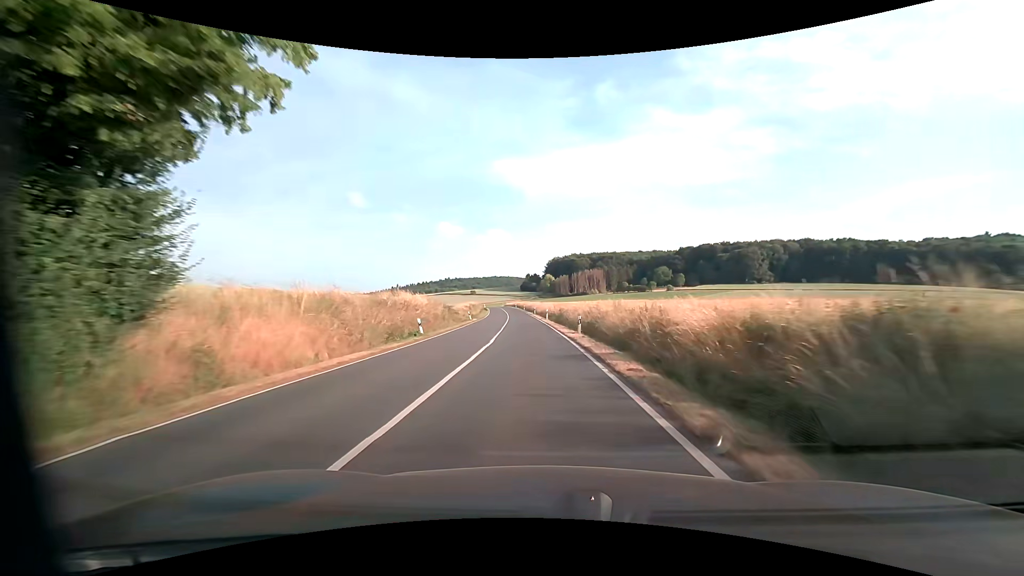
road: primary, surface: asphalt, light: Day
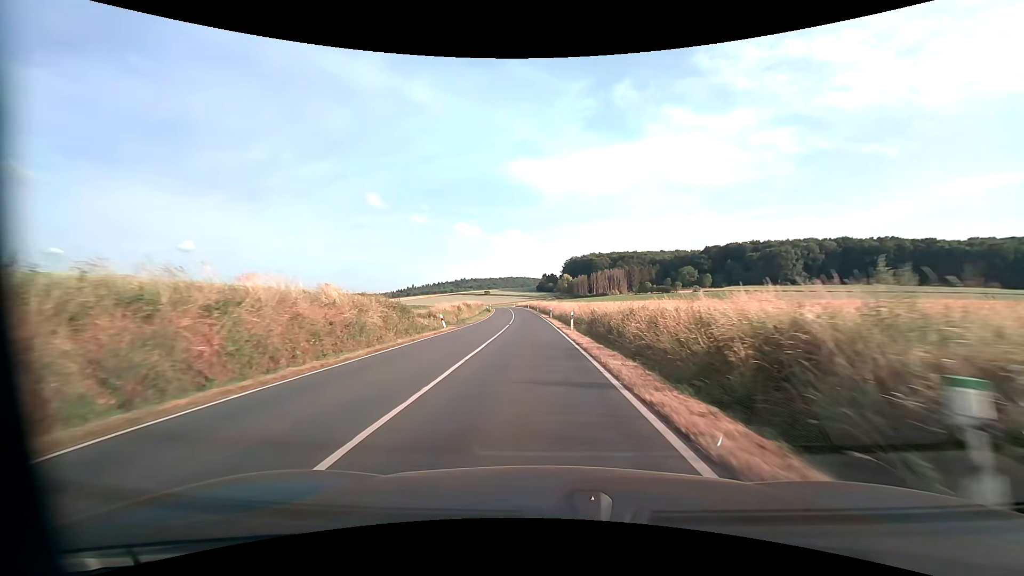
(-0.4, +21.9) m; -2°
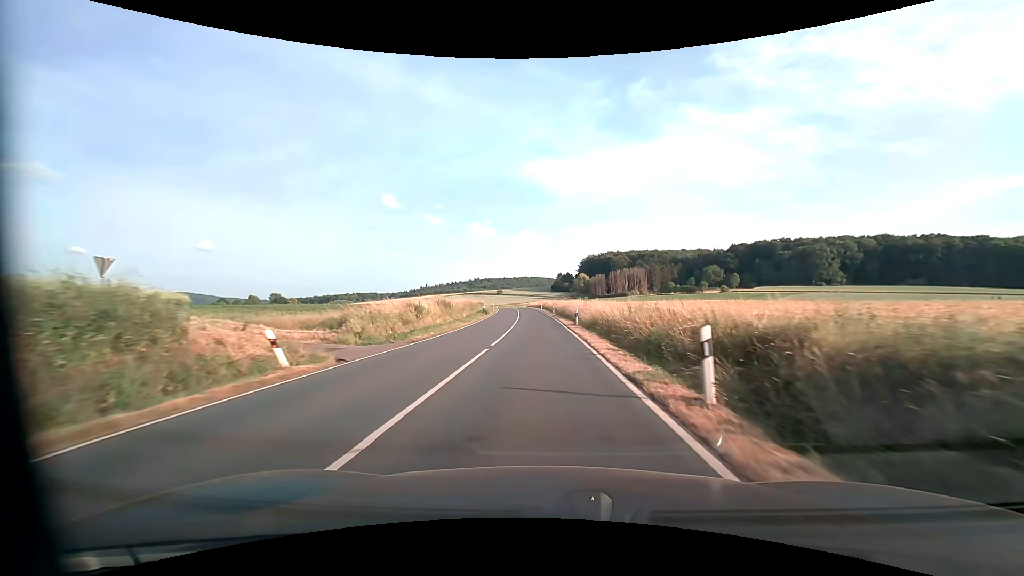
(-0.5, +22.2) m; -2°
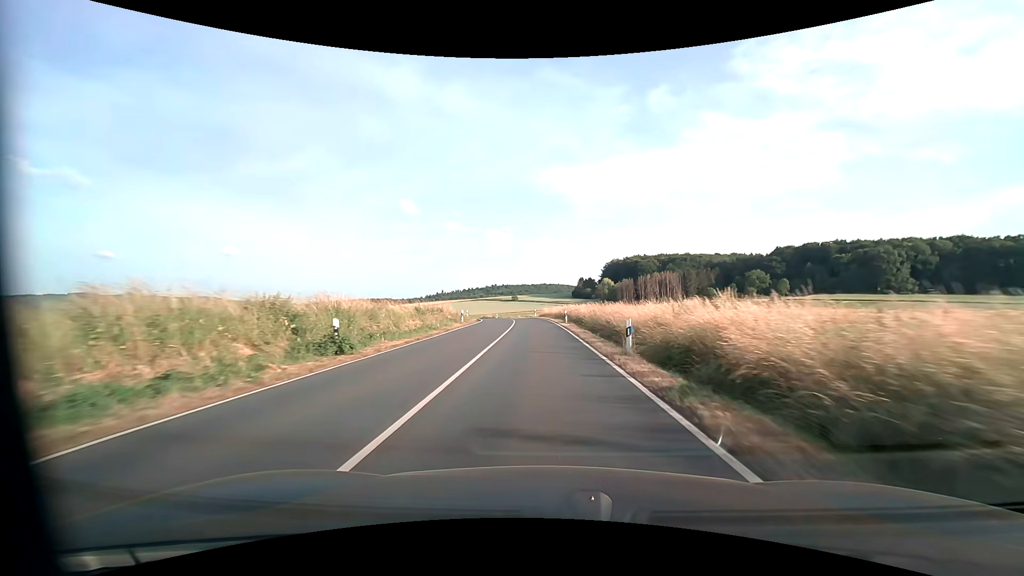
(-0.7, +43.9) m; -2°
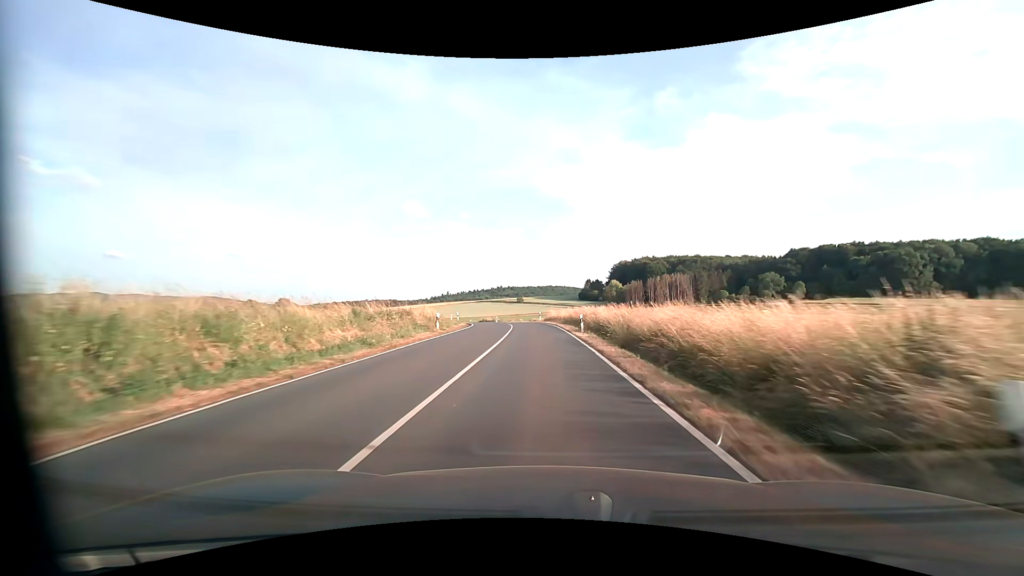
(-0.1, +10.8) m; -1°
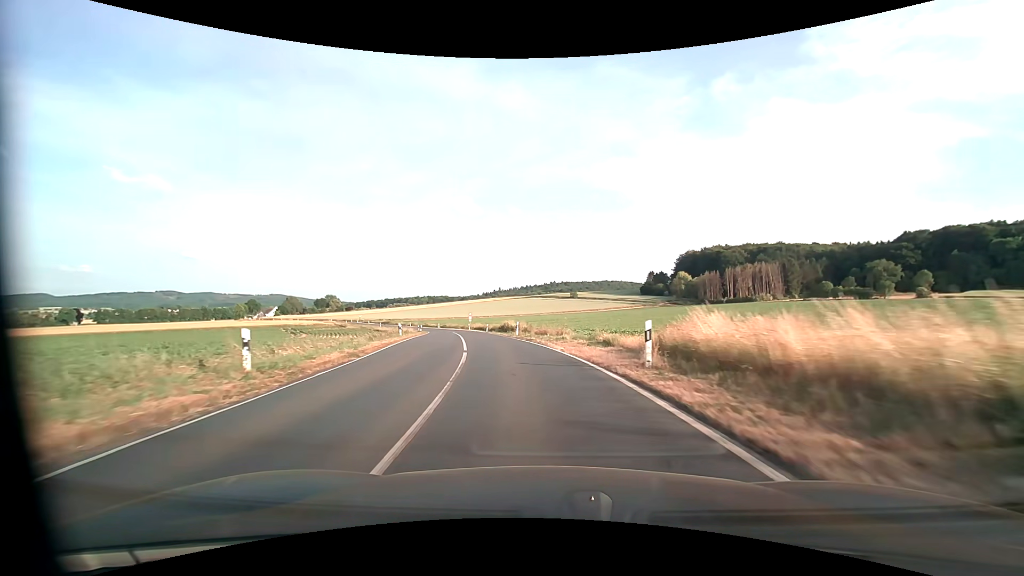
(-1.3, +41.7) m; -6°
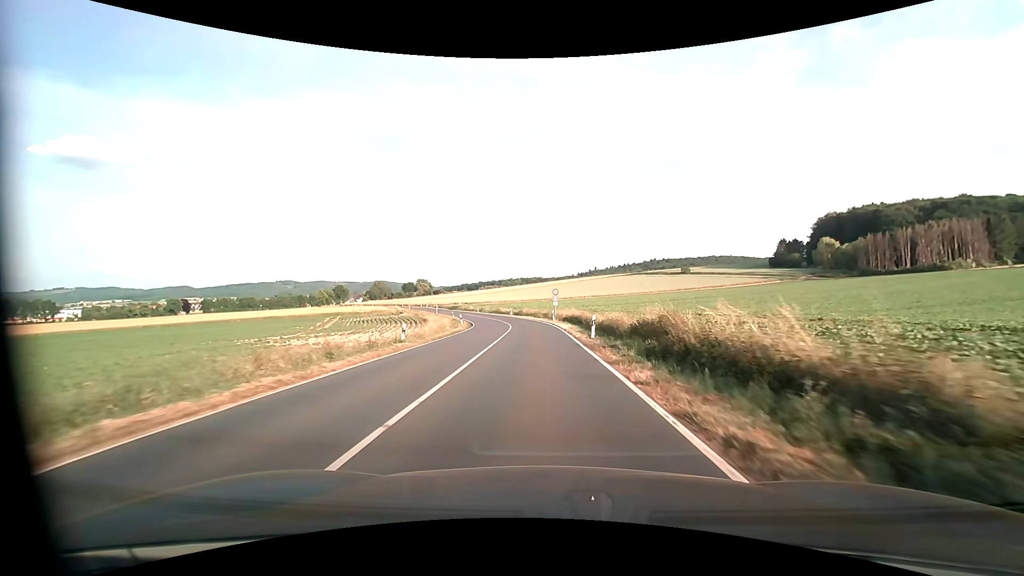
(-4.9, +39.8) m; -11°
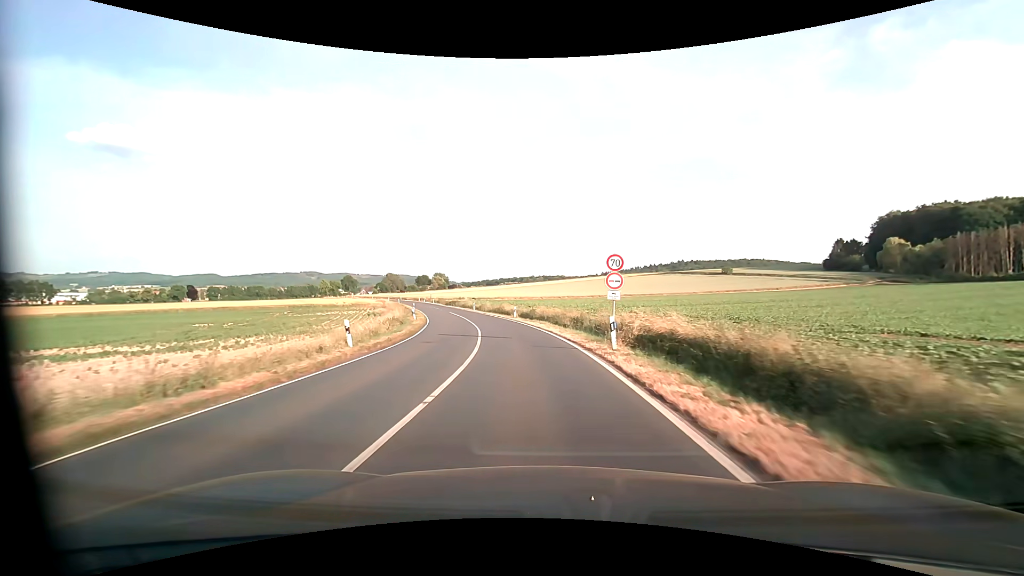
(-0.4, +30.0) m; -2°
(0, +10) (-1, +20) (-2, +30) (-4, +40) (-7, +49) (-9, +59) (-12, +69) (-15, +78) (-18, +88) (-22, +97) m
